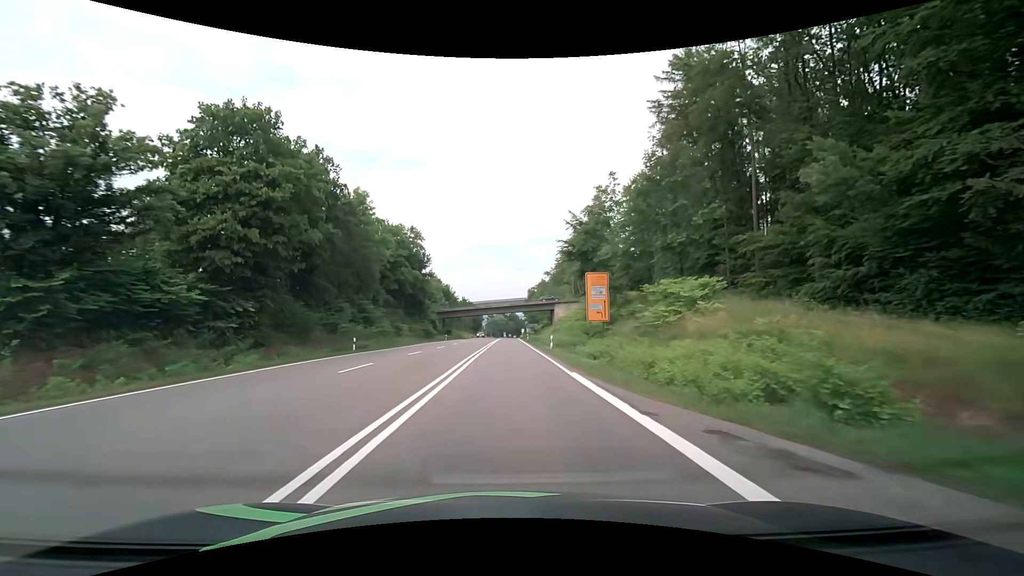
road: secondary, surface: asphalt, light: Day
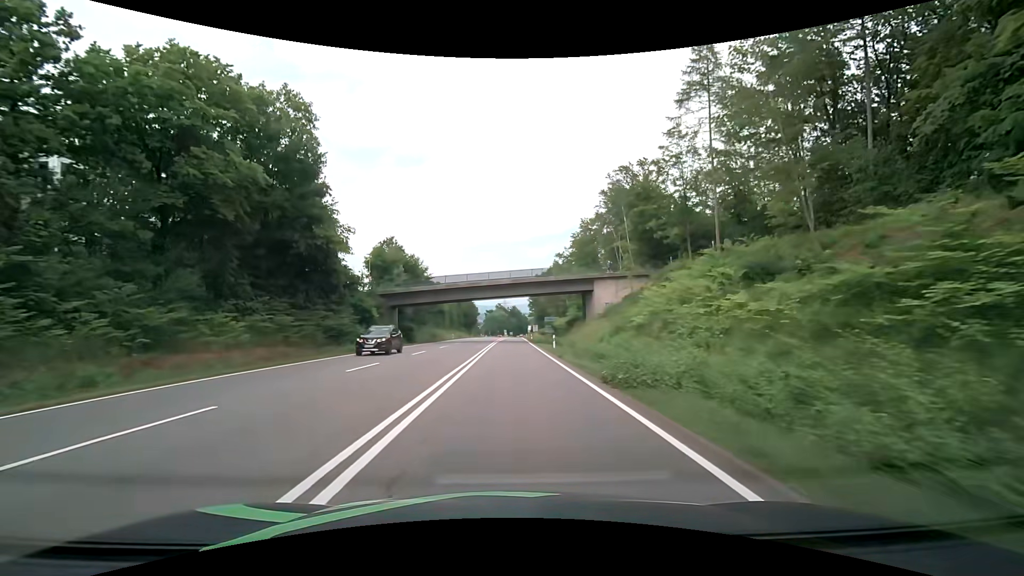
(+0.2, +45.8) m; 0°
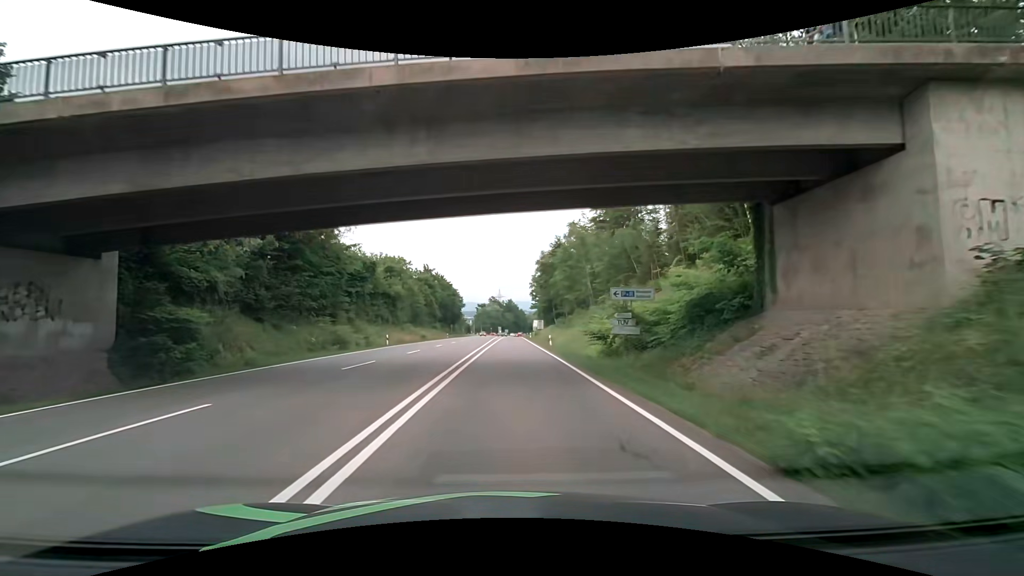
(0.0, +45.9) m; +1°
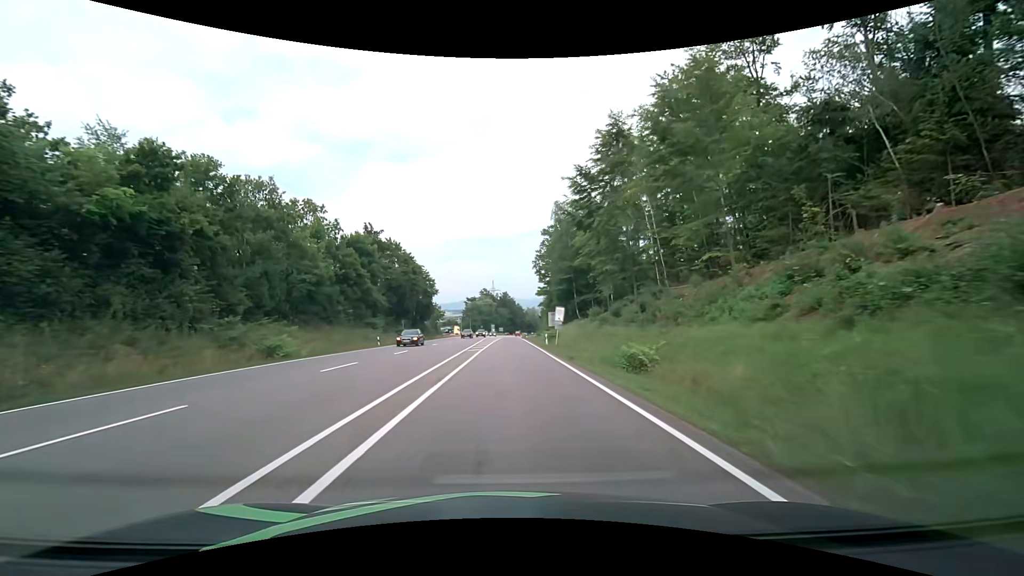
(+0.2, +45.9) m; 0°
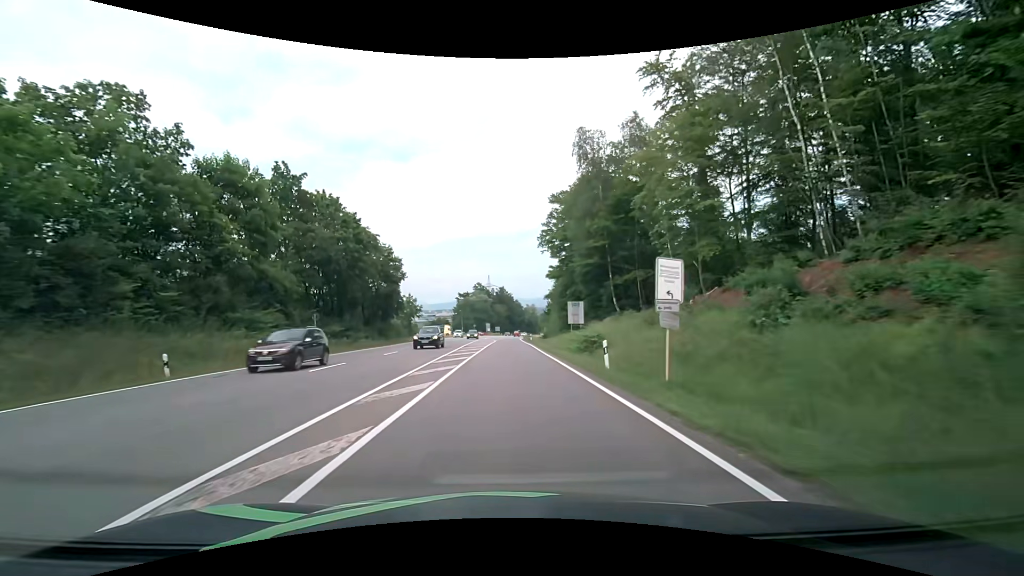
(0.0, +27.5) m; 0°
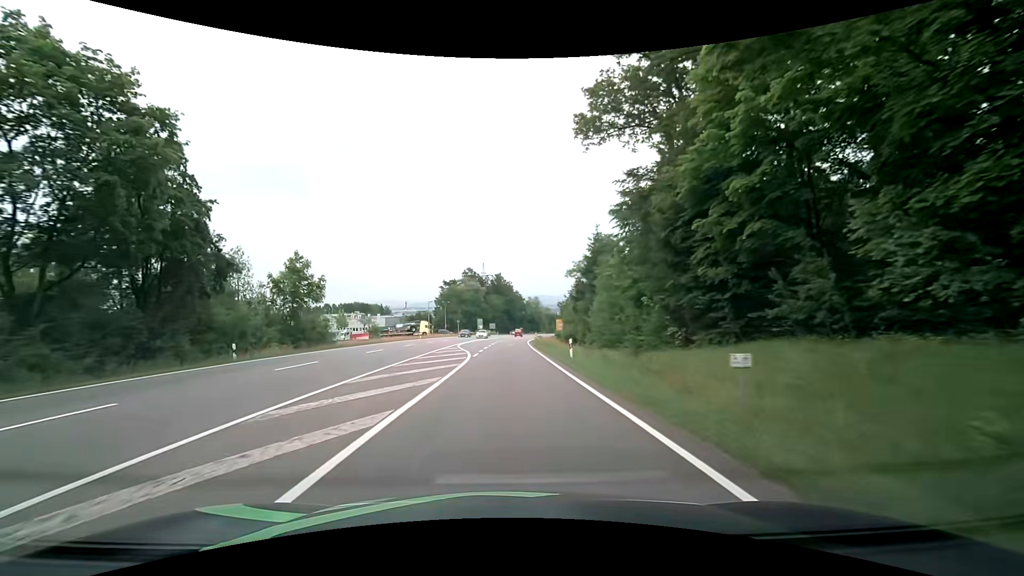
(+0.1, +45.9) m; 0°
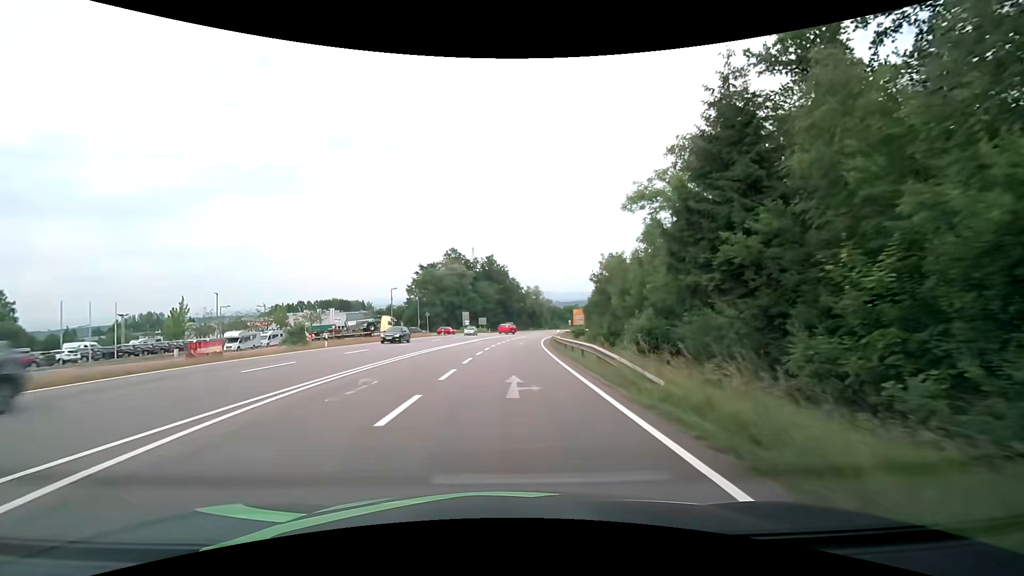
(+0.1, +36.8) m; +1°
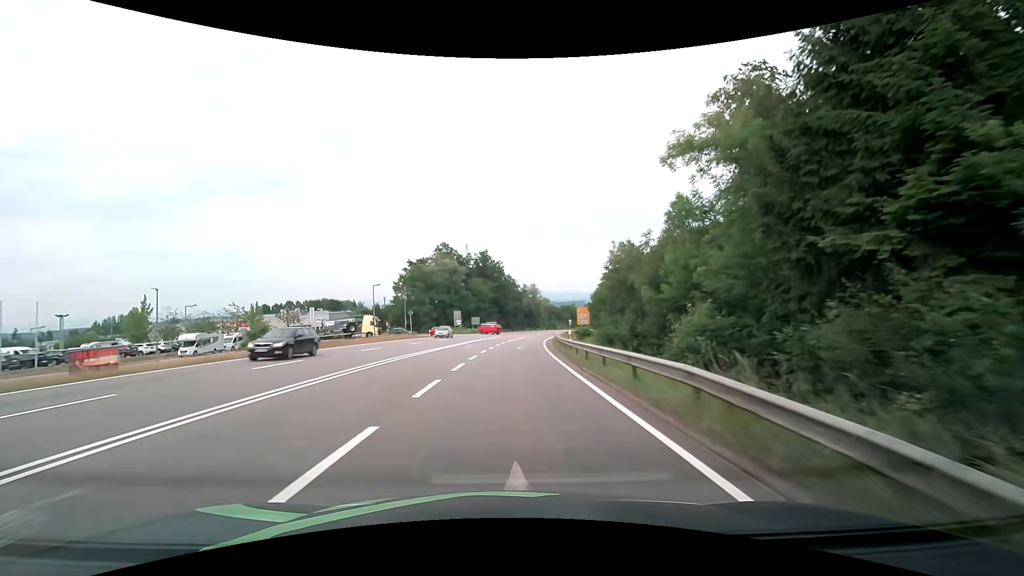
(0.0, +9.2) m; 0°
(0, +10) (0, +20) (+1, +30) (+1, +40) (+2, +50) (+3, +60) (+4, +70) (+5, +80) (+6, +90) (+7, +100) m
